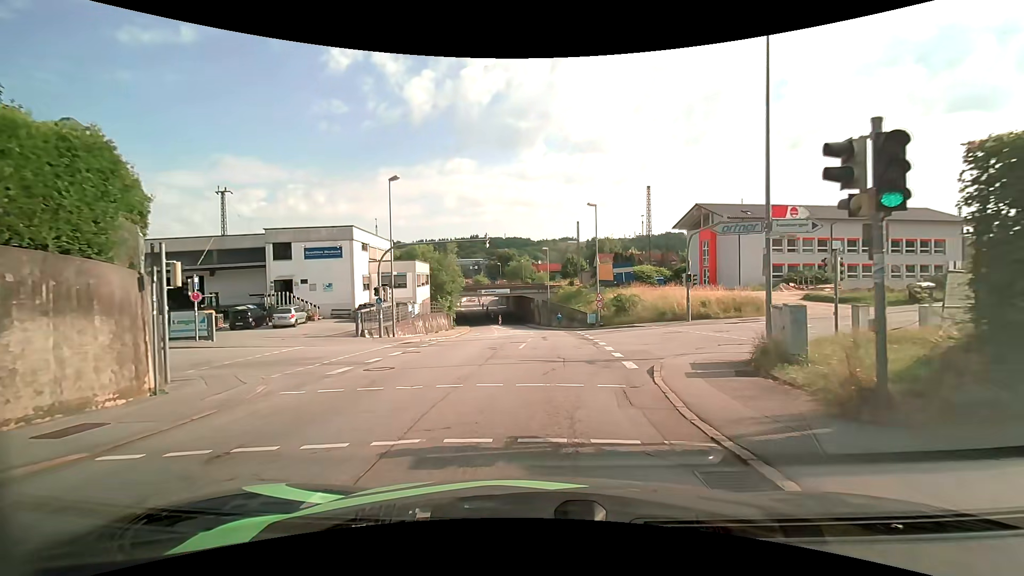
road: tertiary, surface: asphalt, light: Day
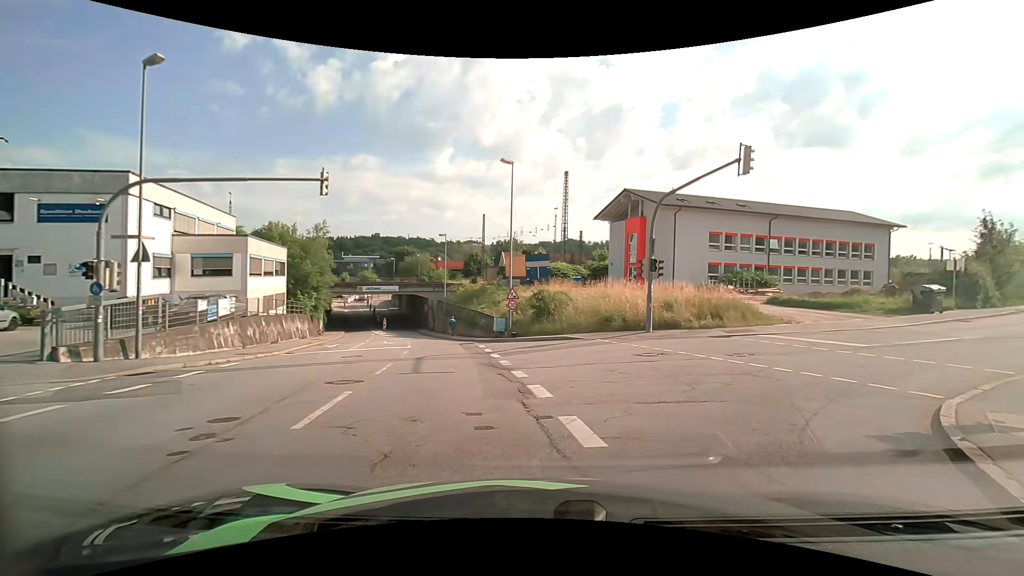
(+0.5, +13.1) m; +9°
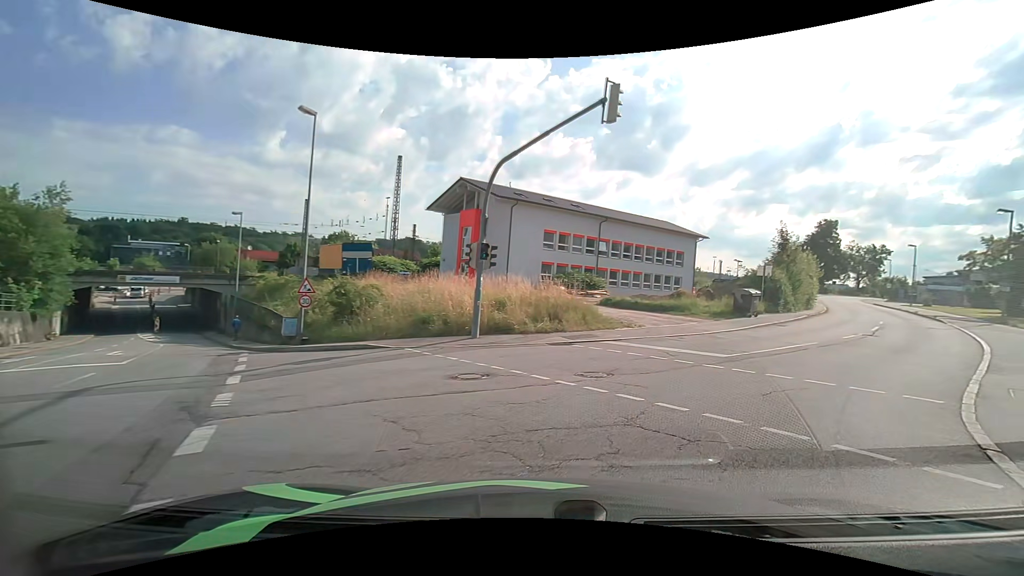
(+0.9, +5.5) m; +20°
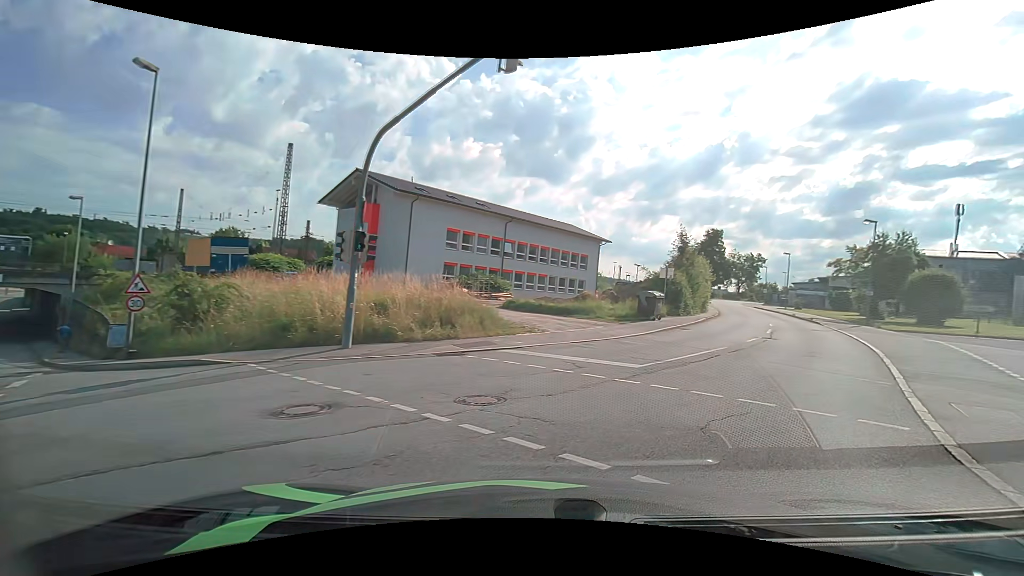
(+0.2, +2.7) m; +10°
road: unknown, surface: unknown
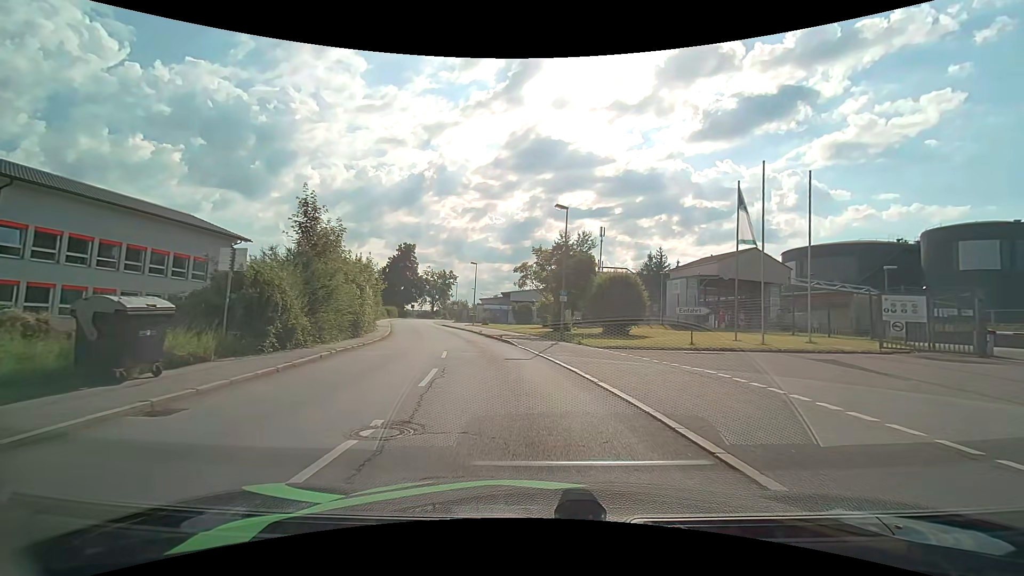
(+6.8, +15.6) m; +34°
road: residential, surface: asphalt
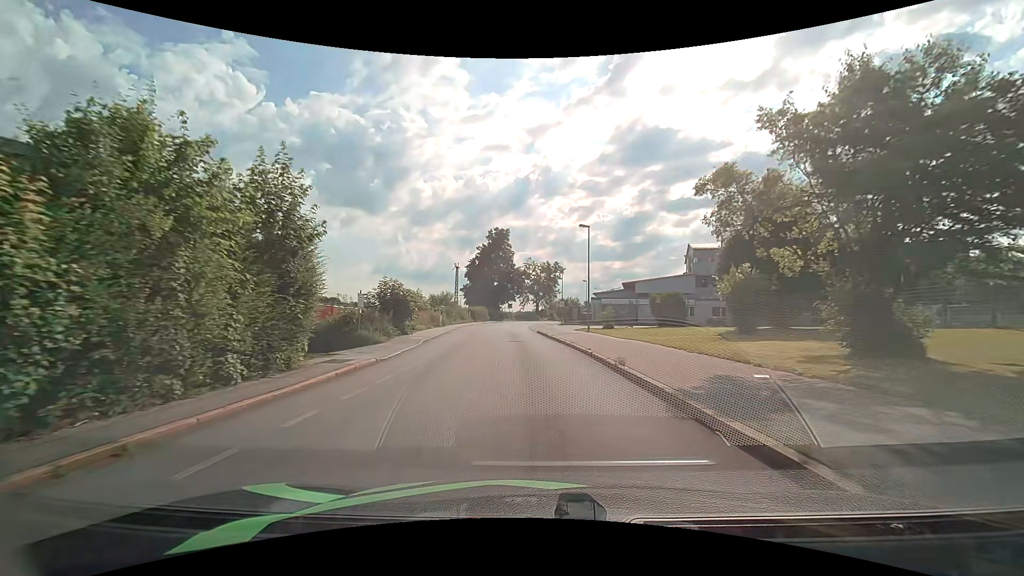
(-3.2, +25.9) m; -13°
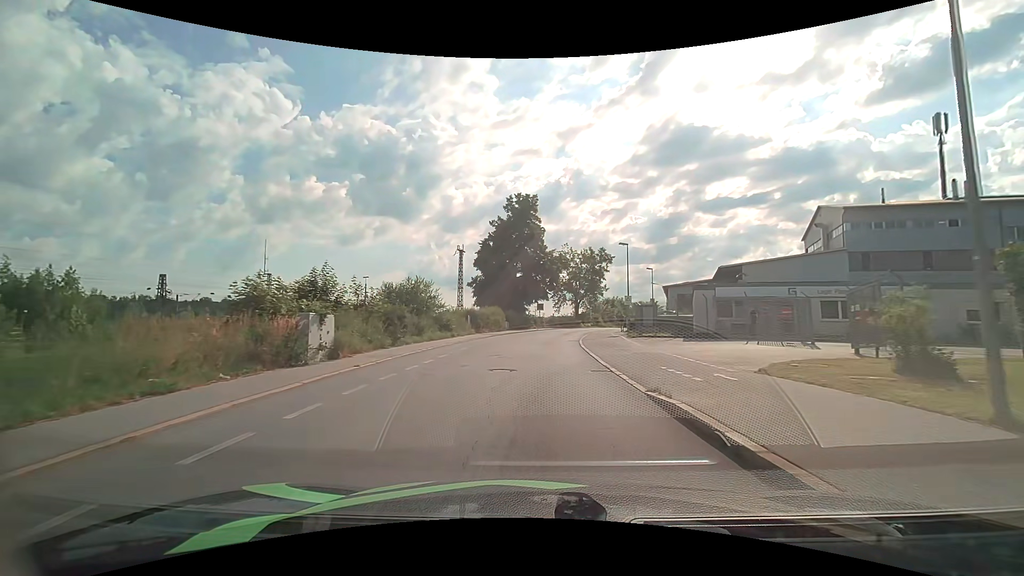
(-1.4, +30.5) m; -4°
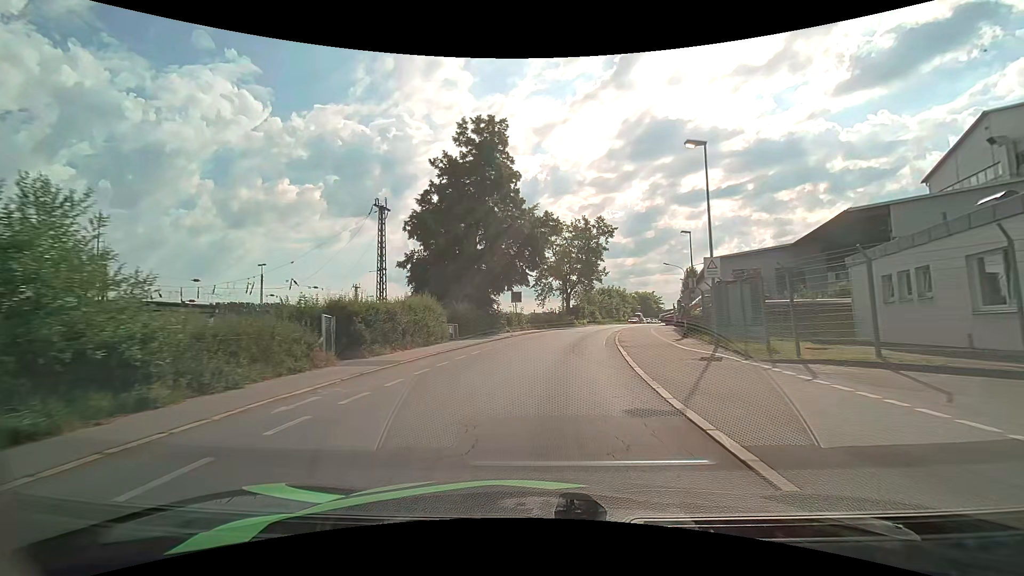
(+0.3, +25.1) m; +2°
(0, +10) (+1, +20) (+2, +30) (+4, +40) (+7, +49) (+9, +59) (+13, +68) (+16, +78) (+20, +87) (+23, +97) m
